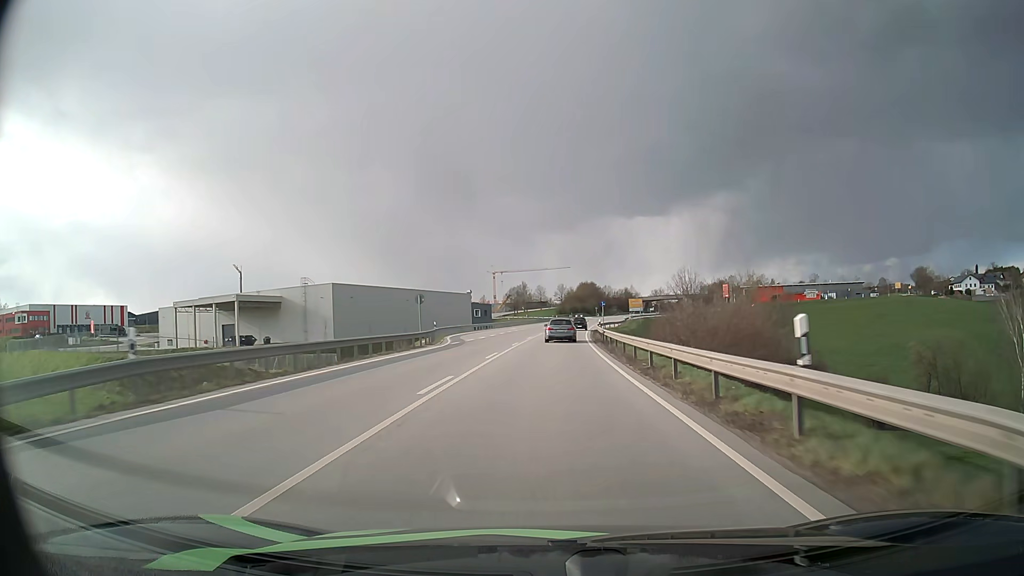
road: primary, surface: asphalt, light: Day
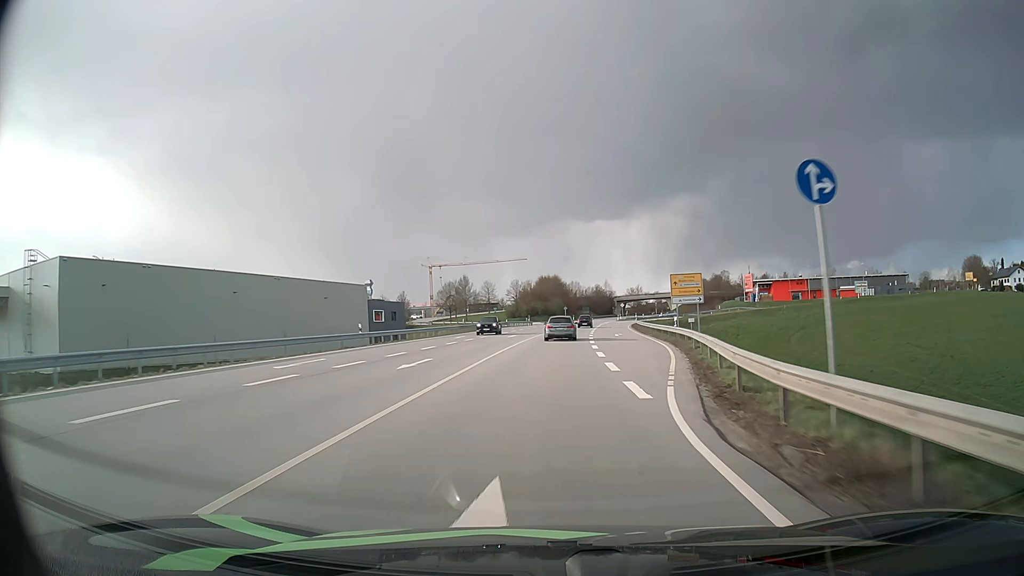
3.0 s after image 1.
(+2.2, +67.4) m; +4°
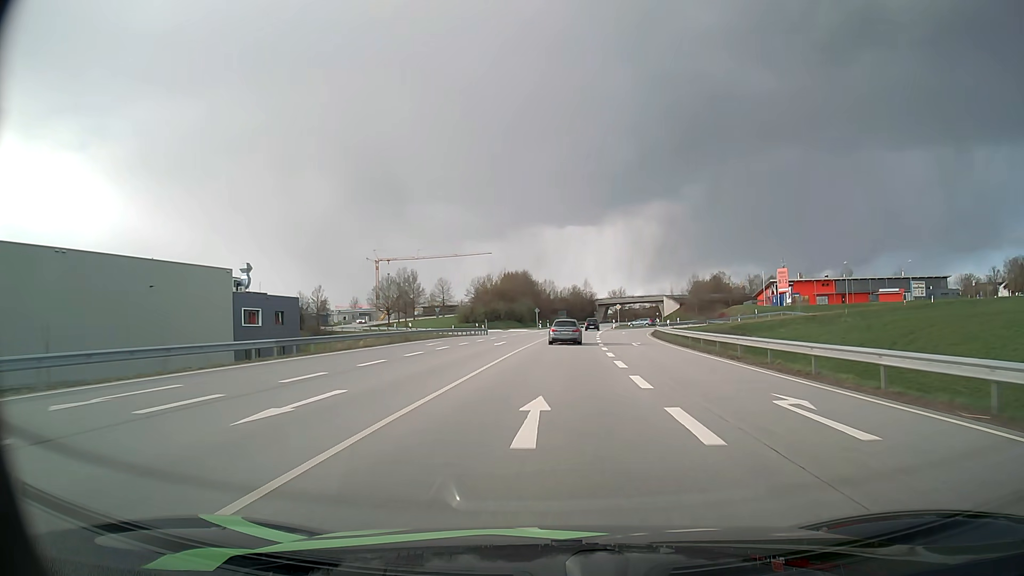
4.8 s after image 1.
(+0.8, +40.7) m; +3°
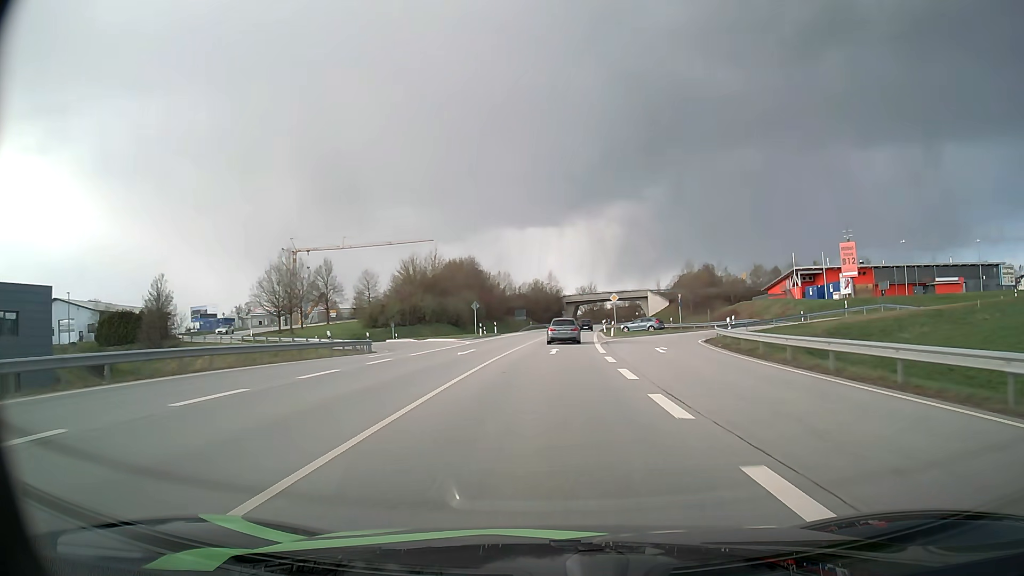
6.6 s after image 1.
(+1.1, +40.7) m; +3°
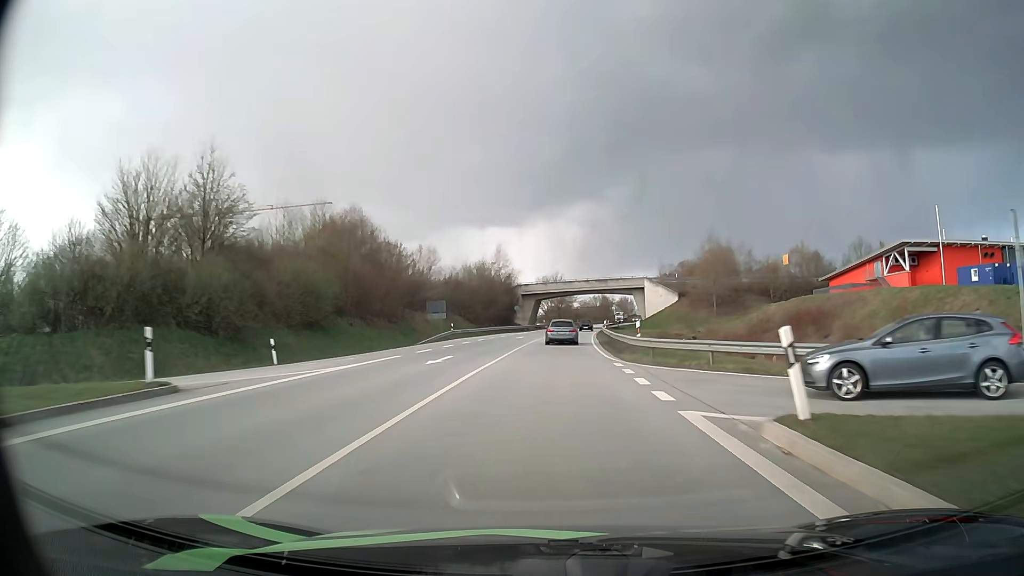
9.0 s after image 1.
(+1.6, +54.1) m; +3°
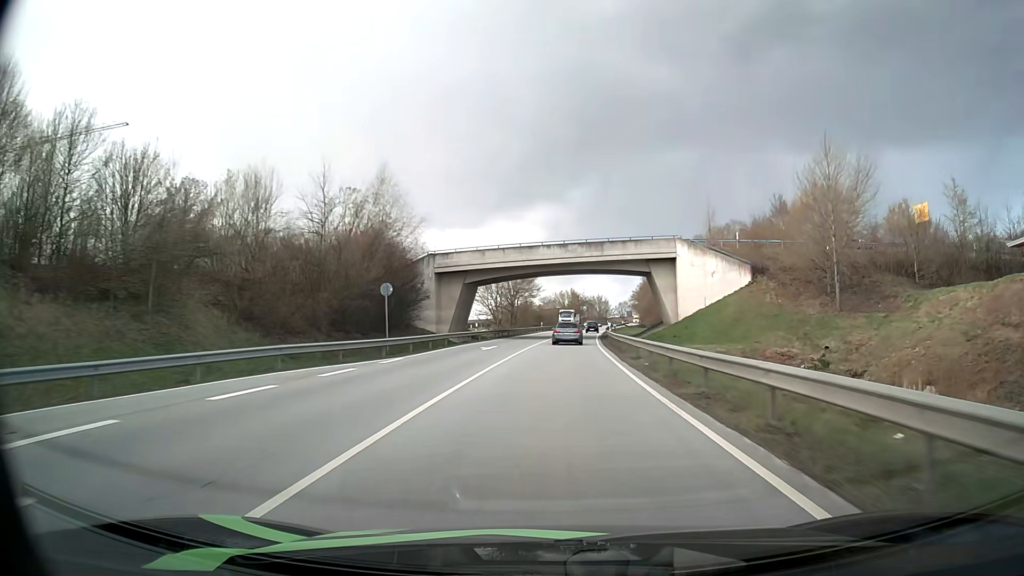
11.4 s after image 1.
(+1.7, +54.1) m; +3°
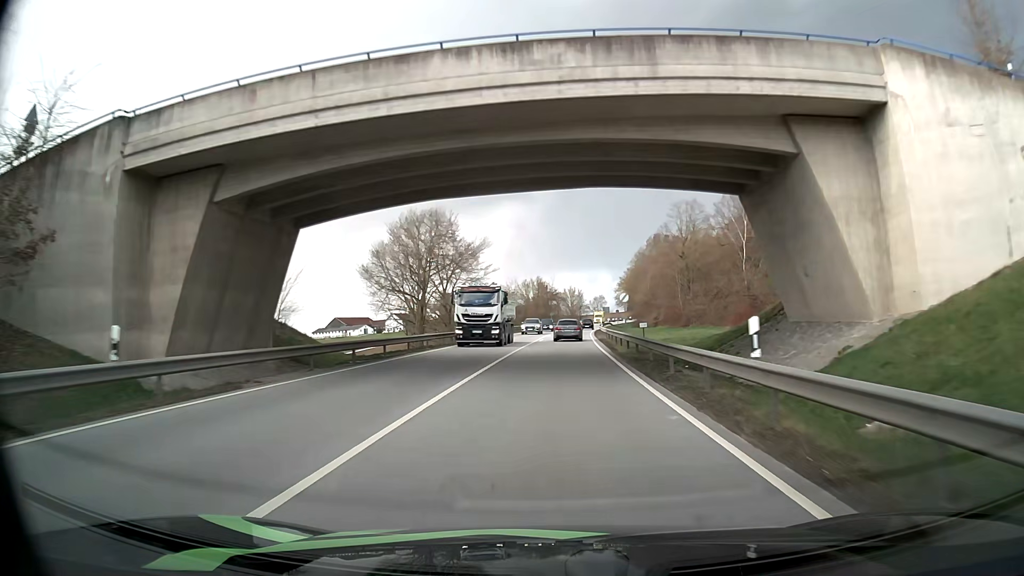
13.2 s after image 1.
(+1.2, +40.7) m; +3°
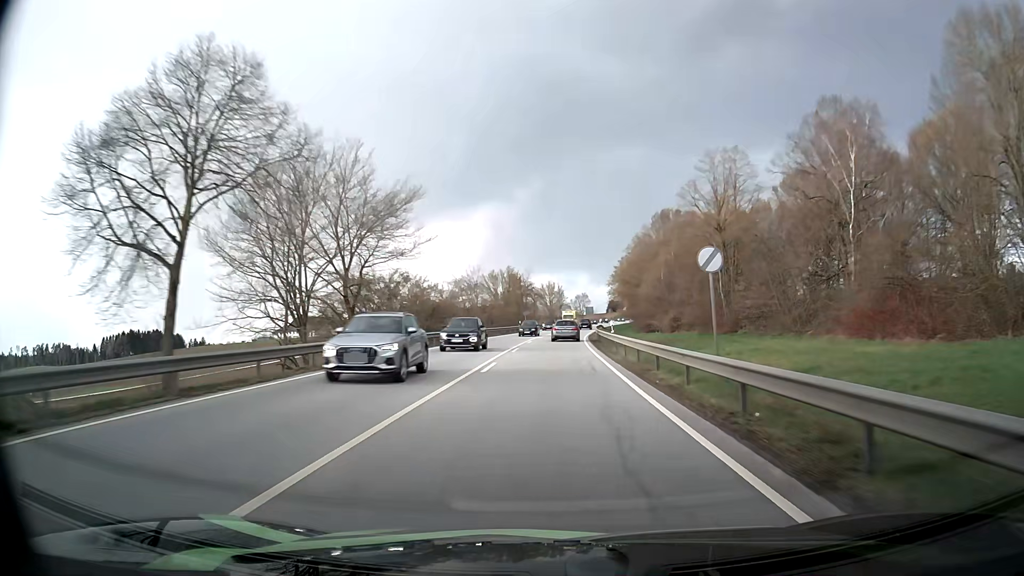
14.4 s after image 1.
(+0.5, +27.2) m; +2°
(0, +10) (0, +20) (0, +30) (+1, +40) (+1, +50) (+2, +60) (+2, +70) (+3, +80) (+4, +90) (+5, +100) m
